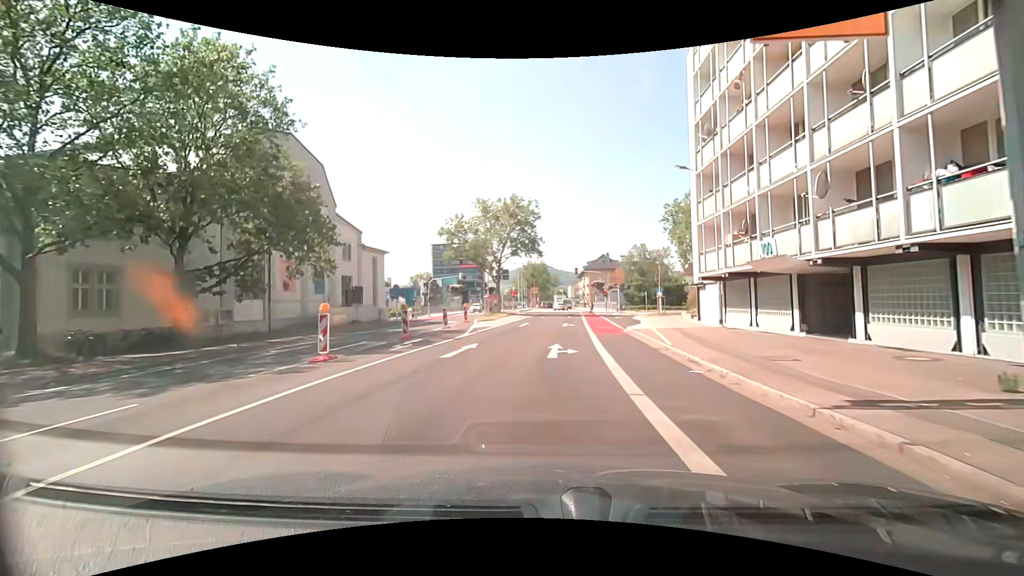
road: secondary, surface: asphalt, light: Day
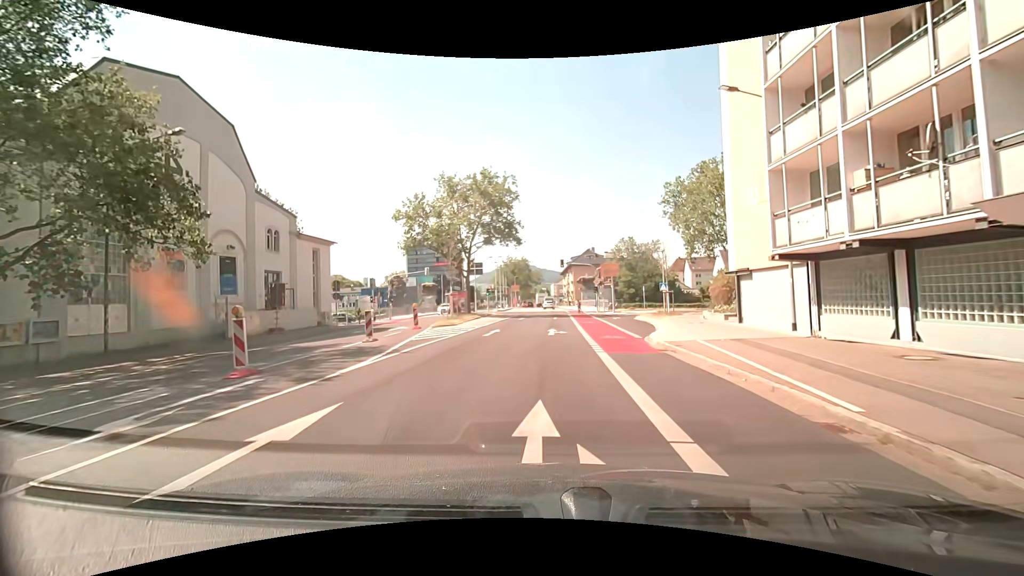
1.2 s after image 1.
(+0.1, +10.7) m; +3°
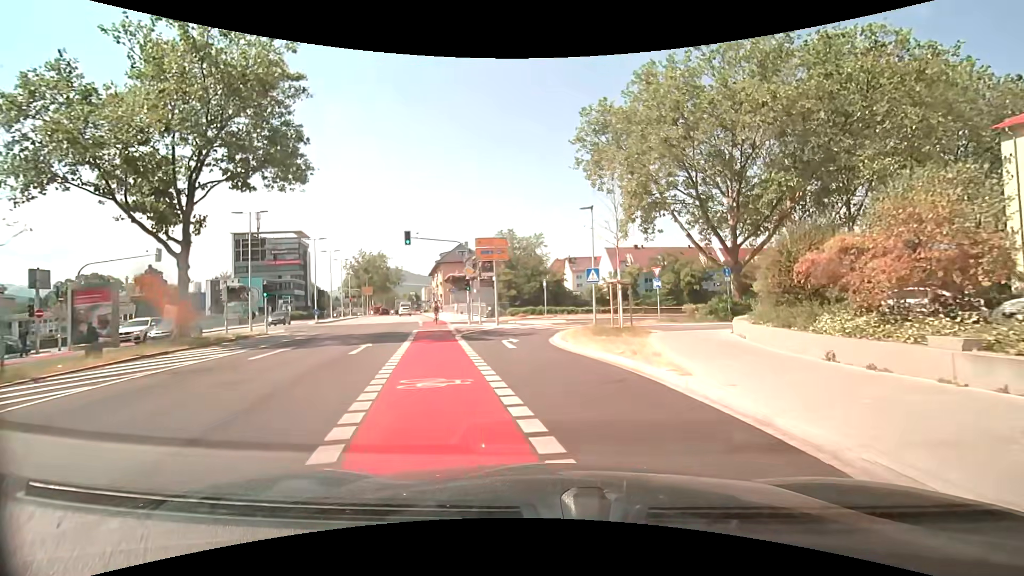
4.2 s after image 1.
(+1.6, +24.8) m; +13°
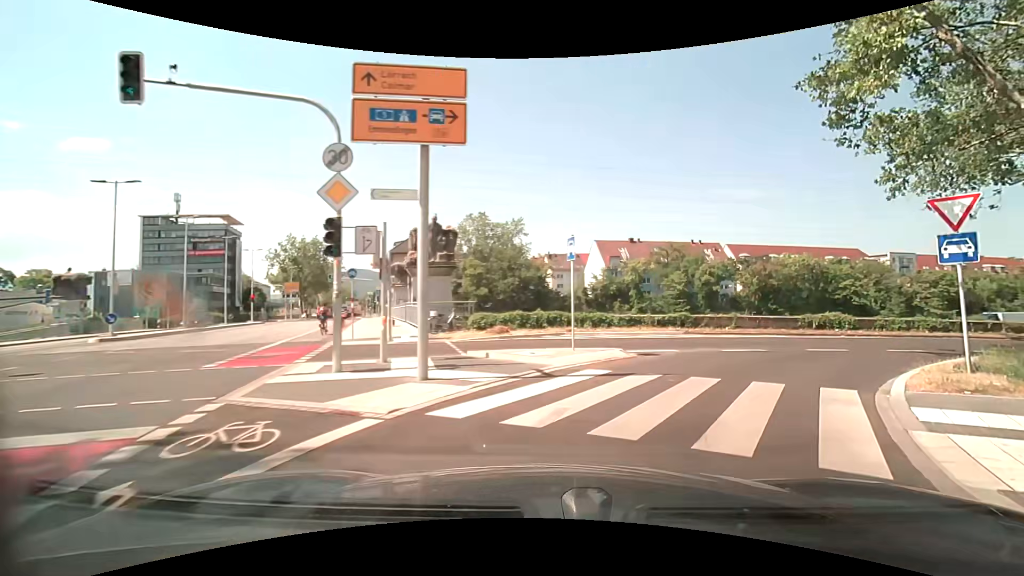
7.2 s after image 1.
(-1.6, +22.4) m; +4°
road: secondary_link
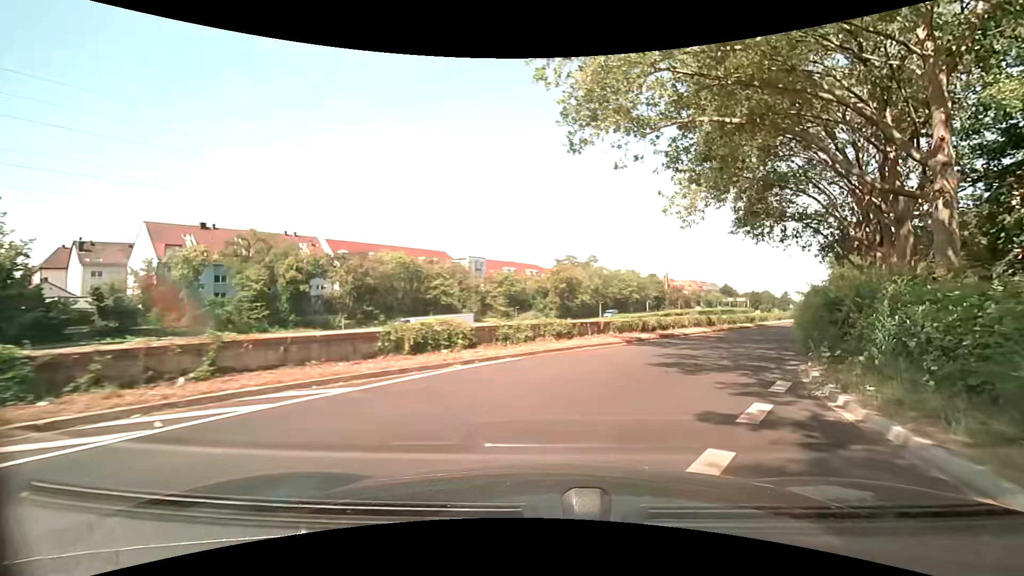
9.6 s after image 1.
(+6.5, +15.5) m; +41°
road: trunk_link
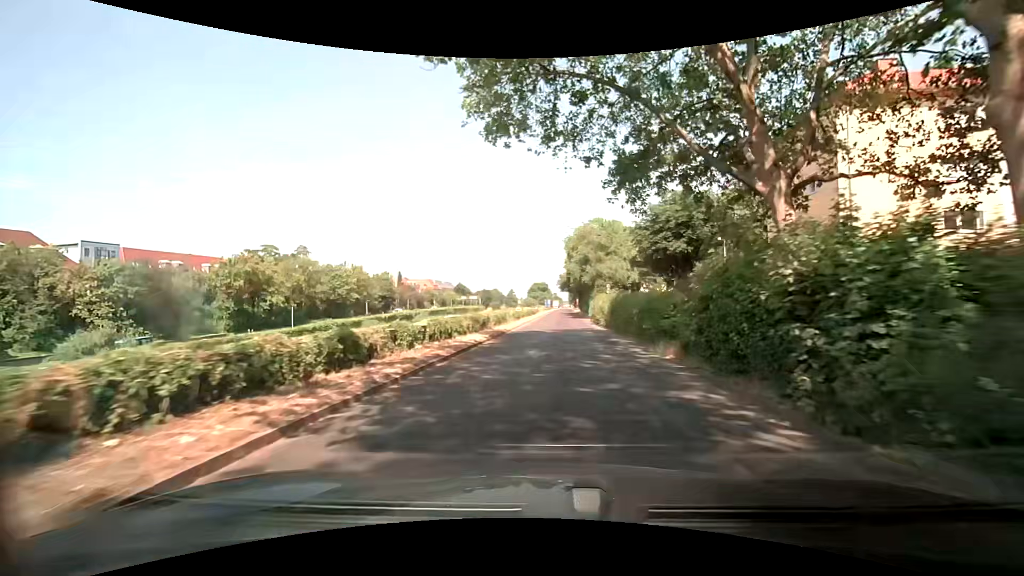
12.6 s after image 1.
(+10.4, +26.7) m; +30°
(0, +10) (0, +20) (+1, +30) (+1, +40) (+2, +50) (+2, +60) (+2, +70) (+3, +80) (+3, +90) (+4, +100) m
